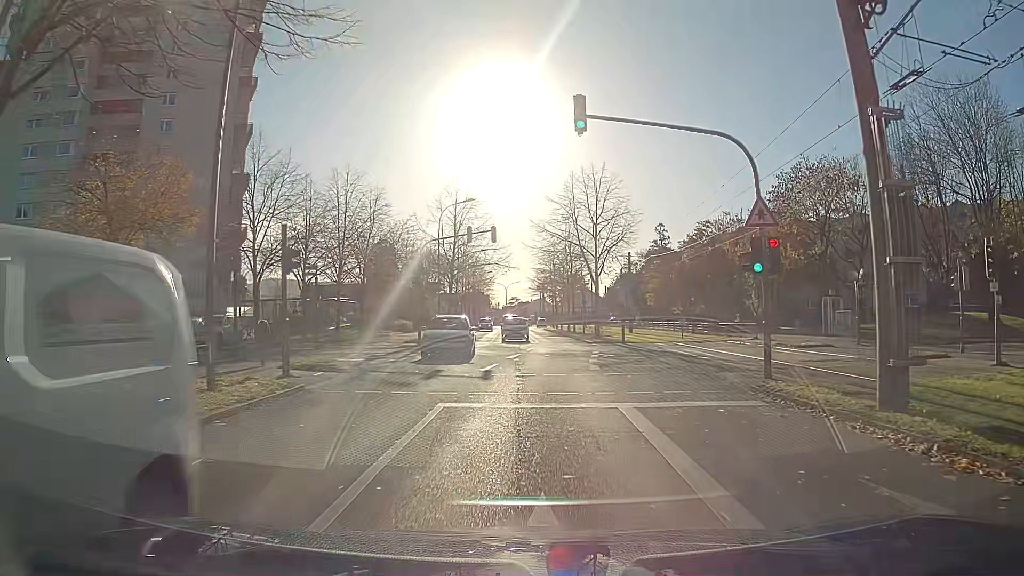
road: residential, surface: asphalt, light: Day
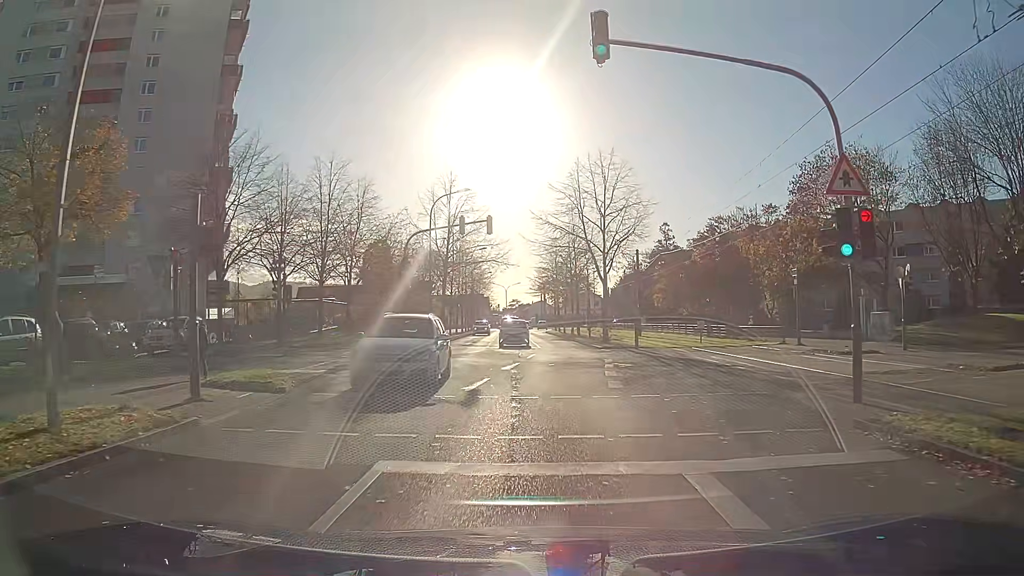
(0.0, +4.3) m; 0°
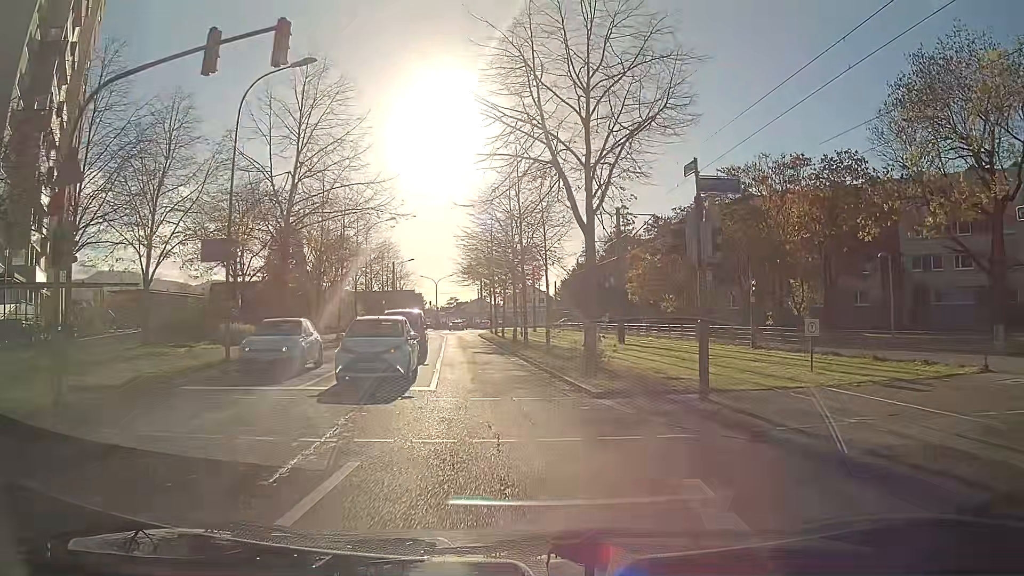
(+1.0, +21.2) m; +4°
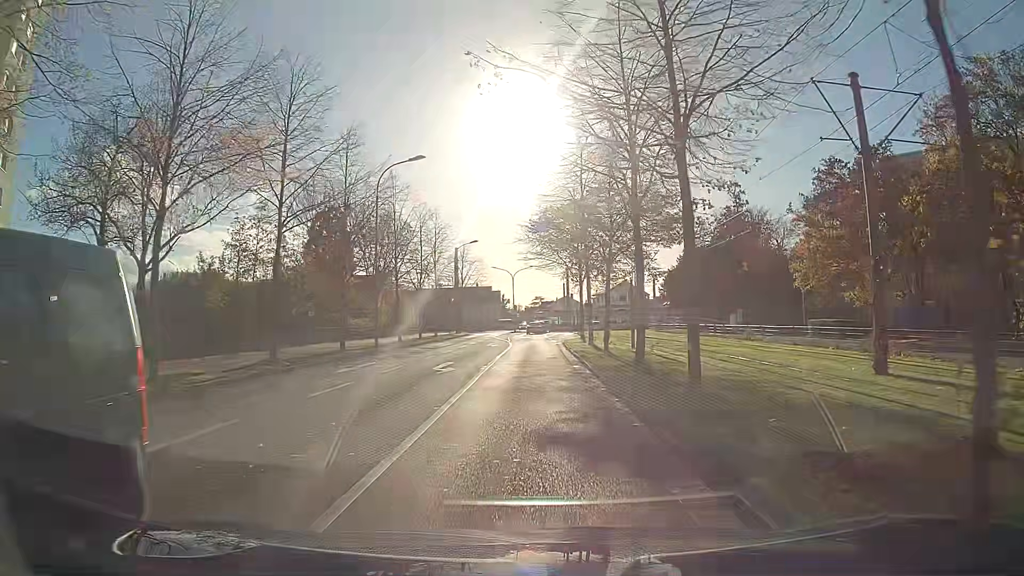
(-1.4, +20.9) m; -8°
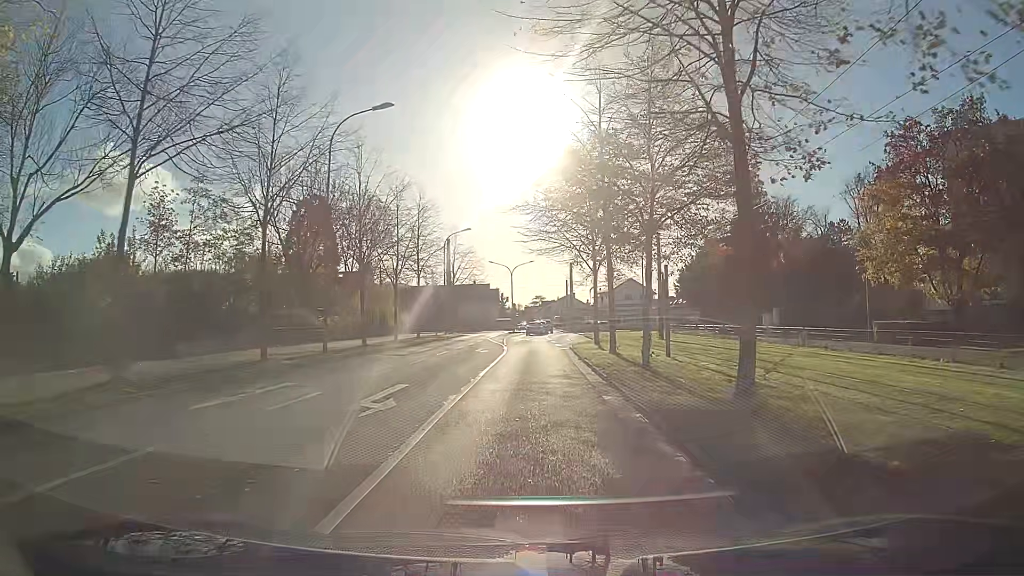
(0.0, +8.3) m; 0°
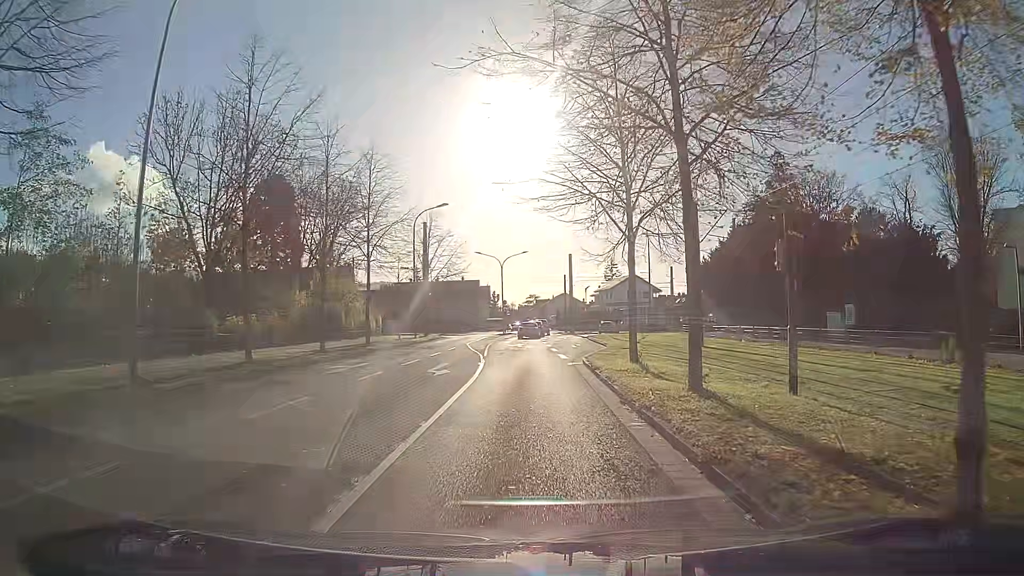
(+0.1, +12.3) m; +1°
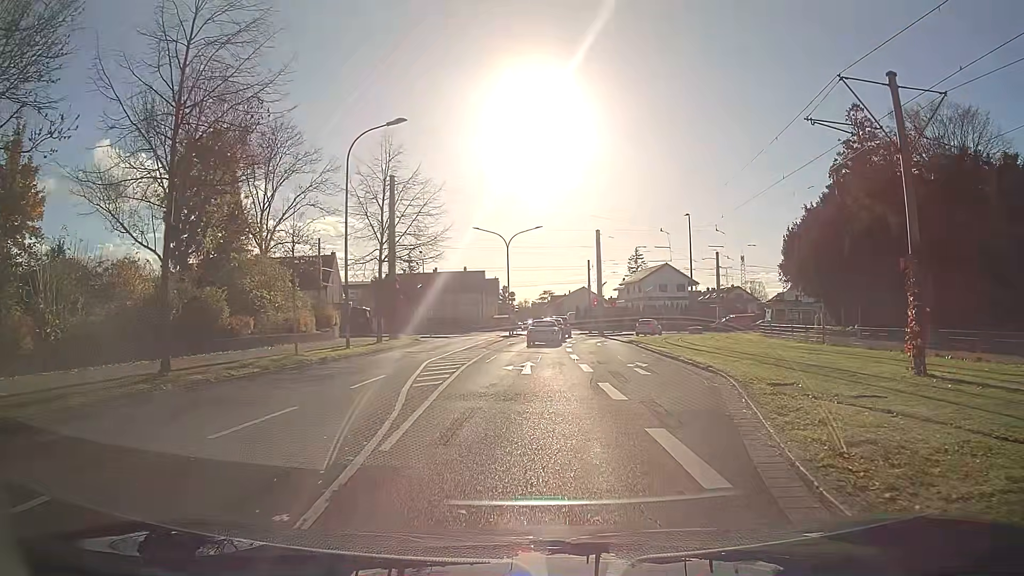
(-0.2, +19.3) m; -2°
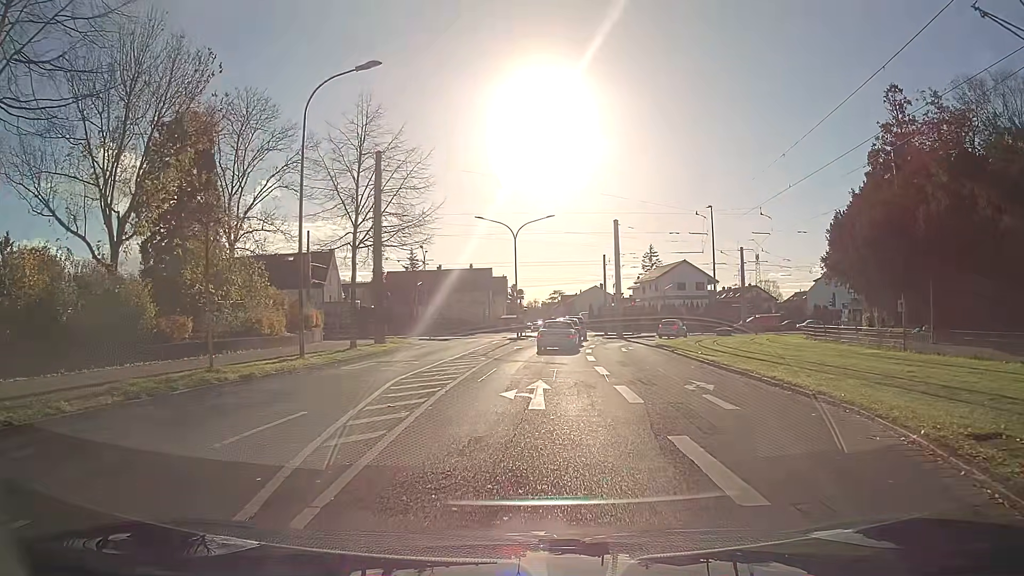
(0.0, +6.4) m; -1°
(0, +10) (0, +20) (+1, +30) (+3, +40) (+4, +50) (+5, +60) (+5, +70) (+6, +80) (+6, +90) (+6, +100) m
